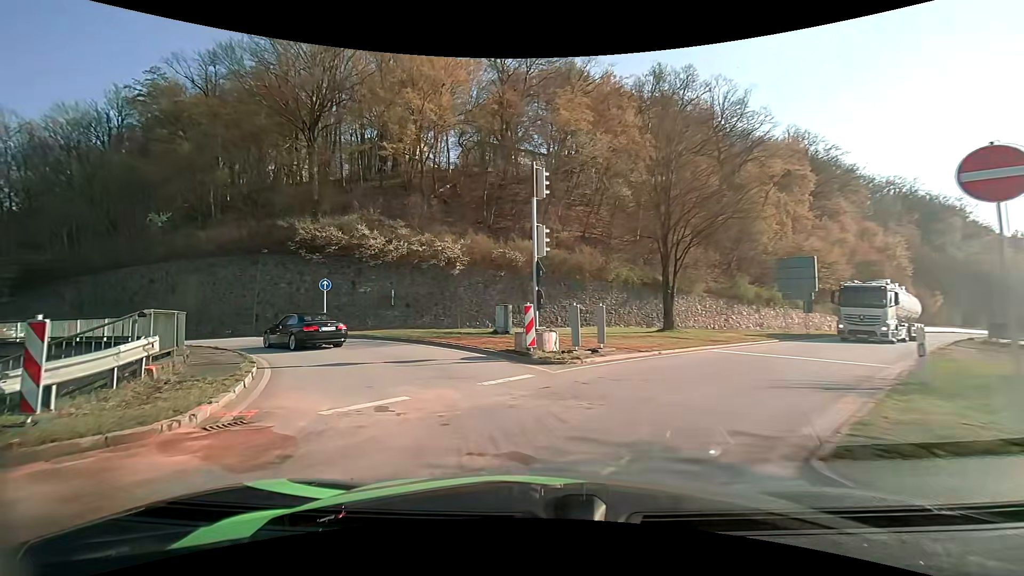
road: primary_link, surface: asphalt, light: Day
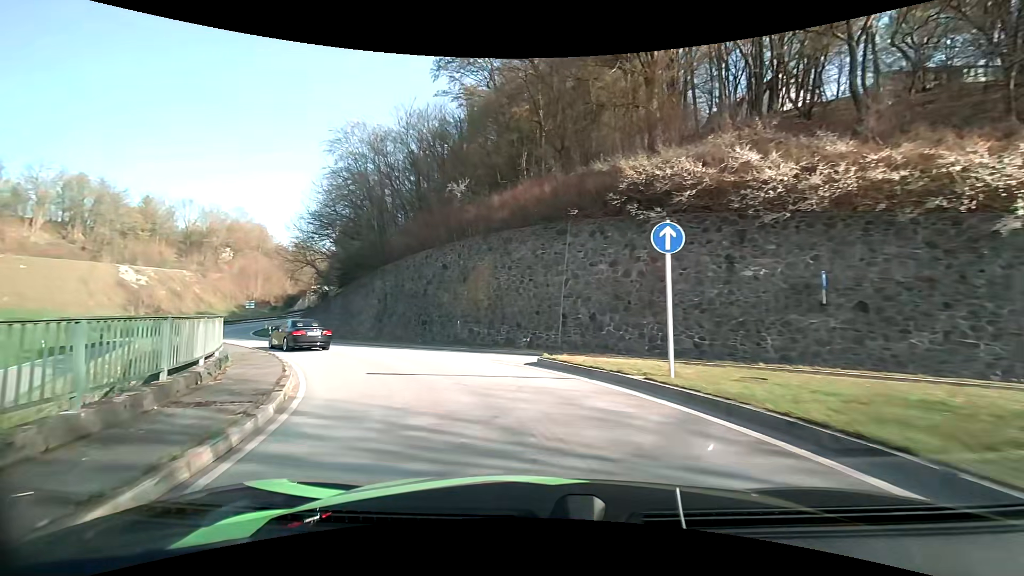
(-6.4, +17.7) m; -39°
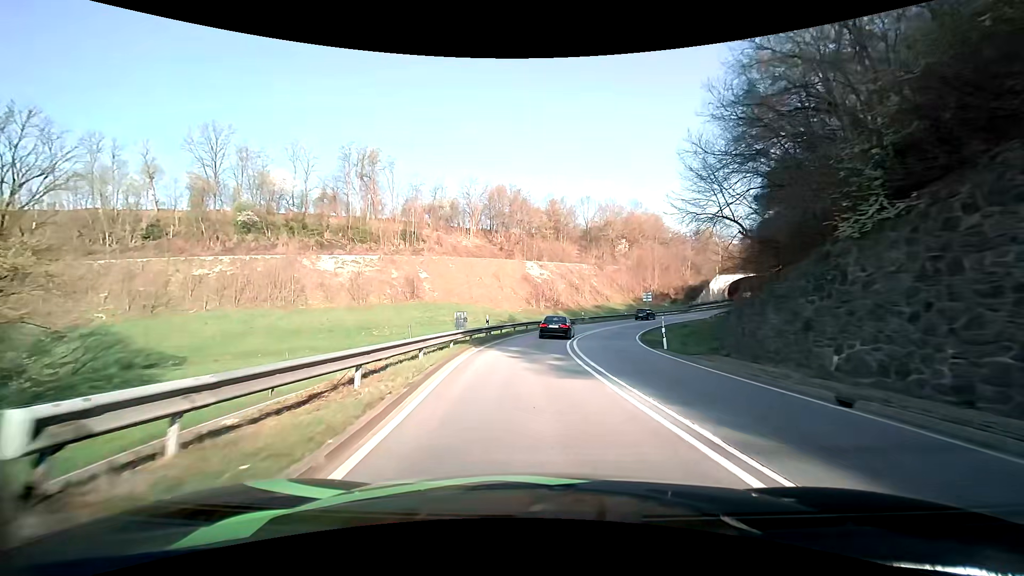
(-11.7, +24.6) m; -43°
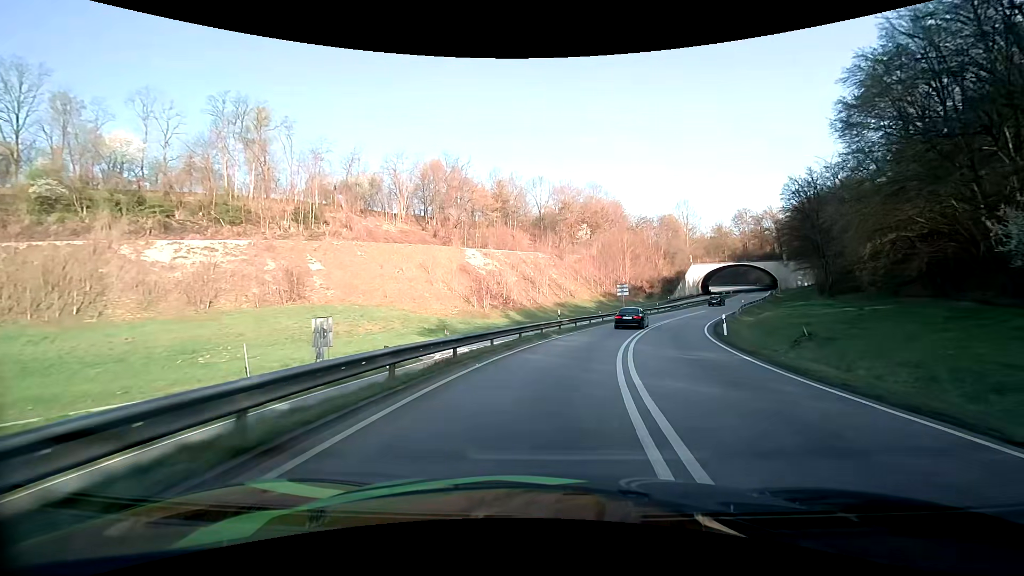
(+0.6, +28.1) m; +6°
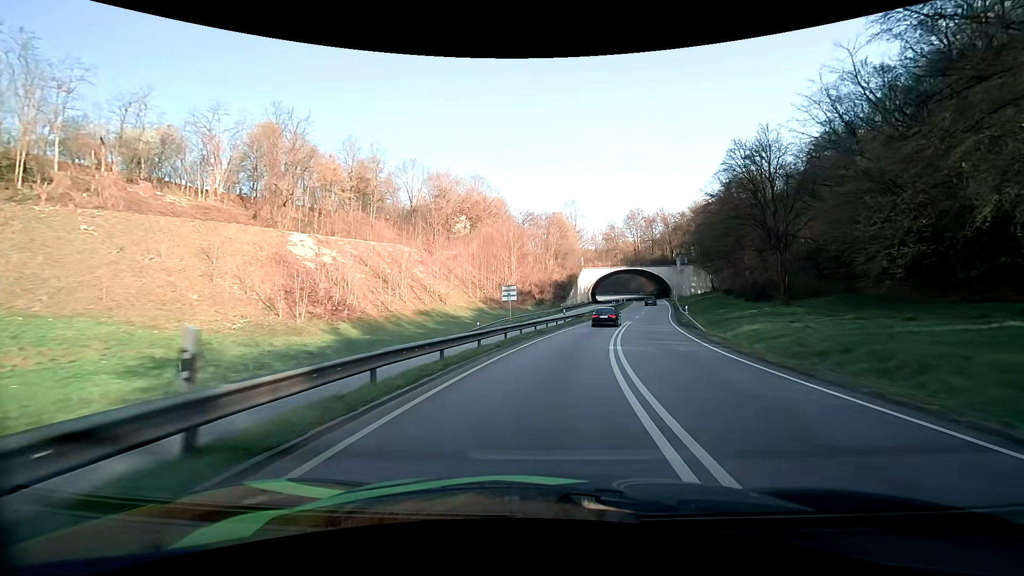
(+2.7, +24.0) m; +14°
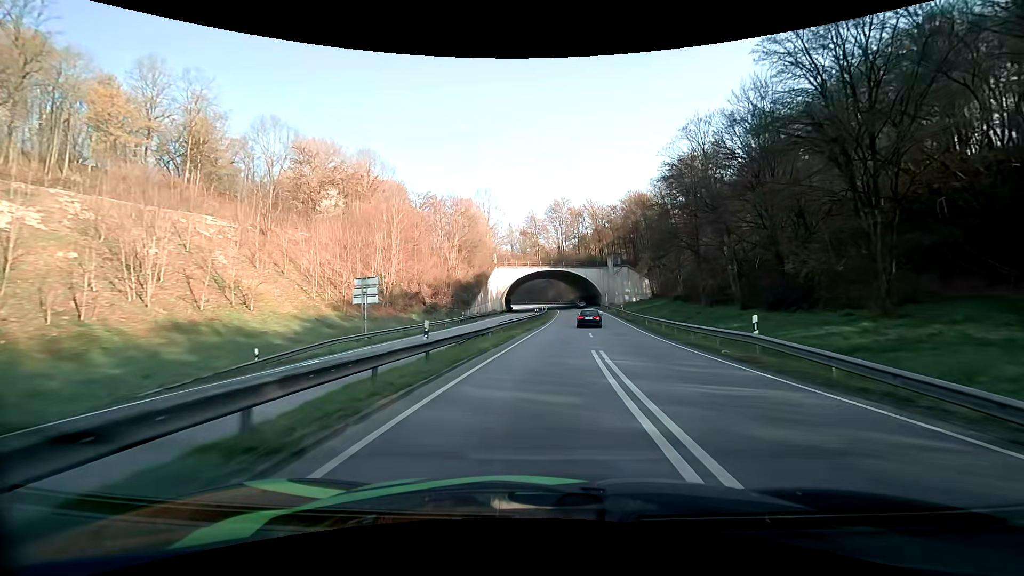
(+2.5, +26.7) m; +9°
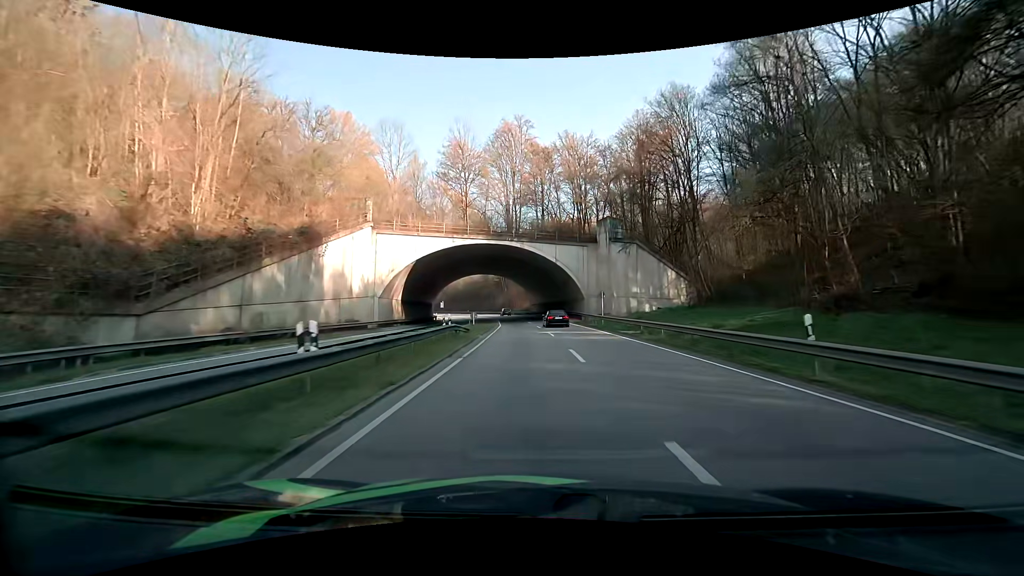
(+3.1, +49.2) m; +5°
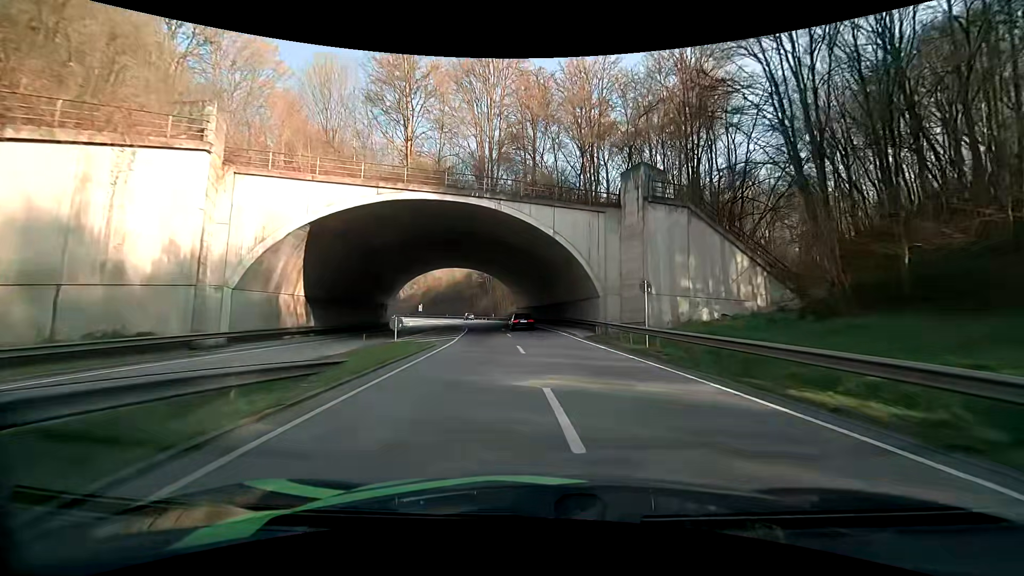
(+0.3, +20.6) m; +1°
(0, +10) (0, +20) (0, +30) (-1, +40) (-2, +50) (-2, +60) (-3, +70) (-3, +80) (-5, +90) (-7, +99) m
